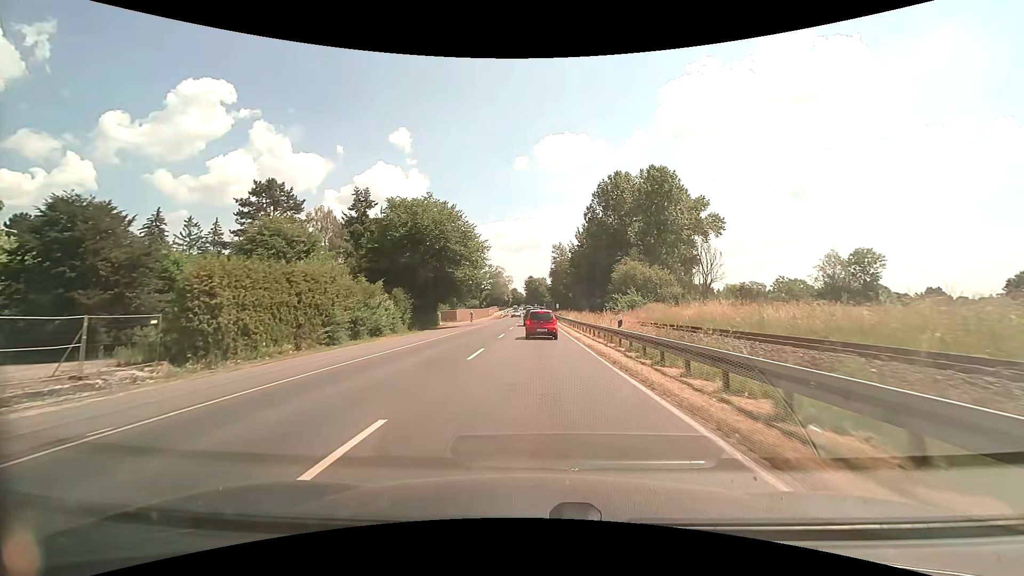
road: primary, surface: asphalt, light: Day
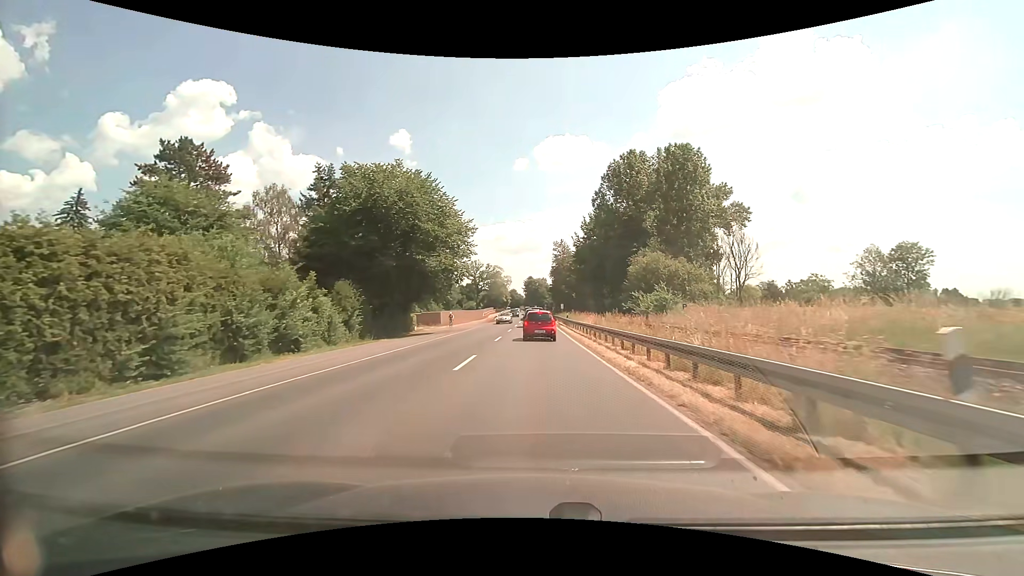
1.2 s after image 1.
(0.0, +14.5) m; 0°
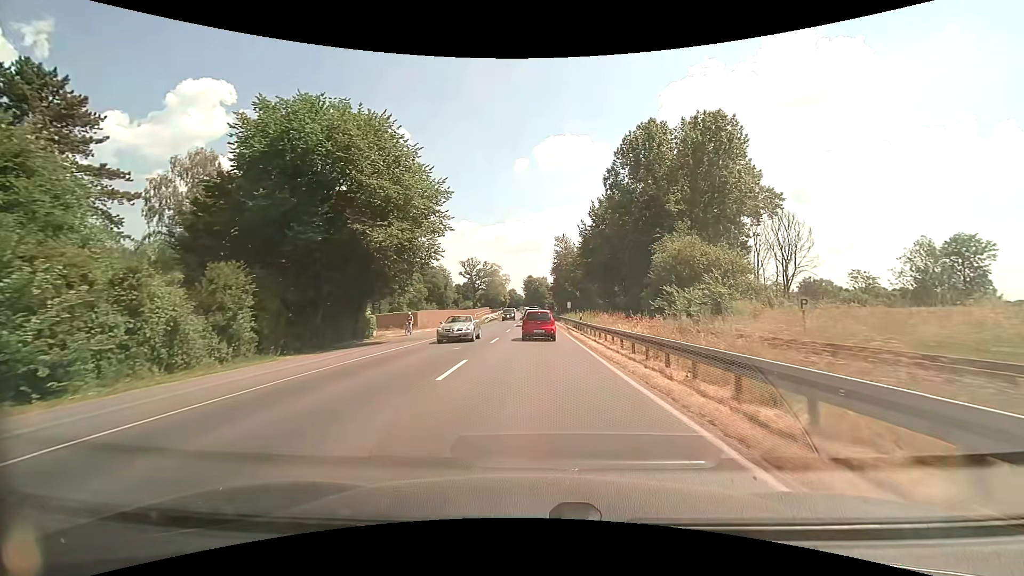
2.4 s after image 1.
(0.0, +14.1) m; 0°
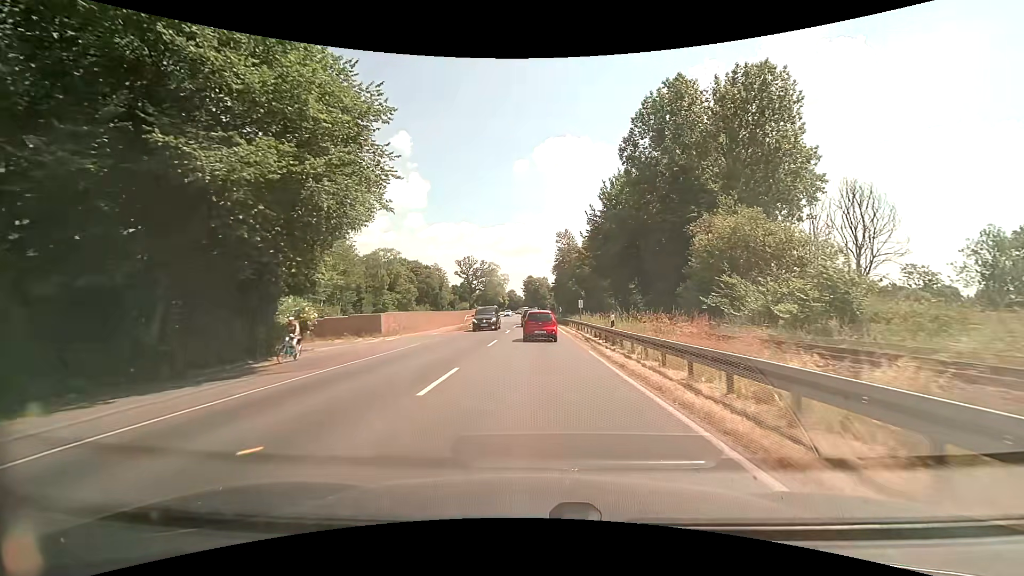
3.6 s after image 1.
(0.0, +13.8) m; 0°
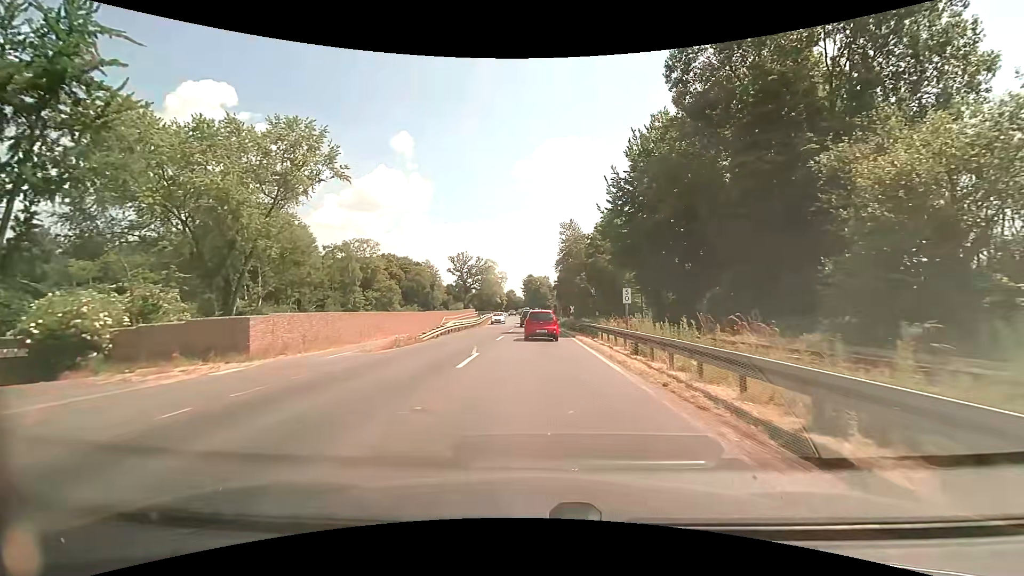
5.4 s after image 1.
(0.0, +20.4) m; 0°
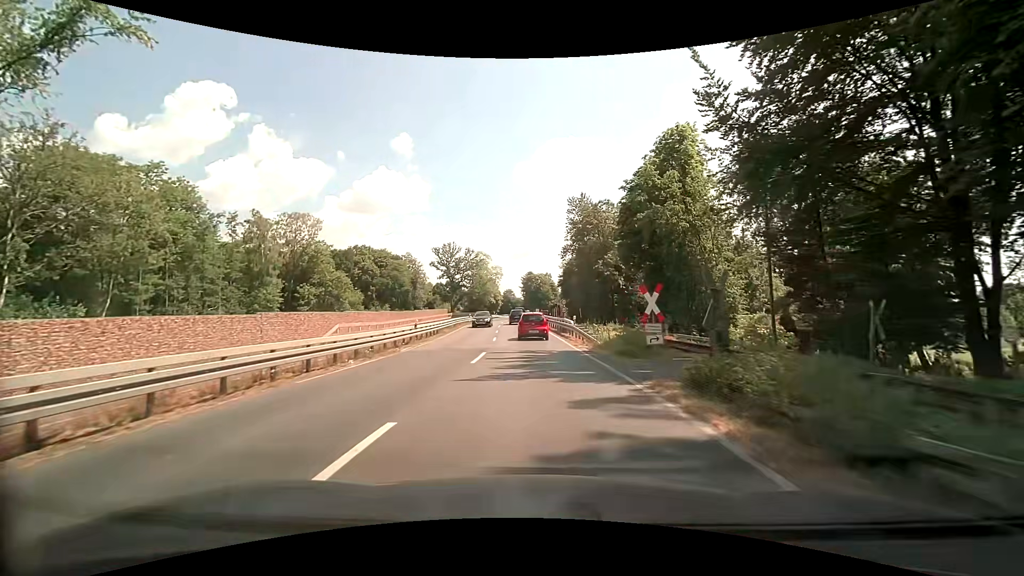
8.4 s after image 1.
(-0.1, +34.2) m; 0°
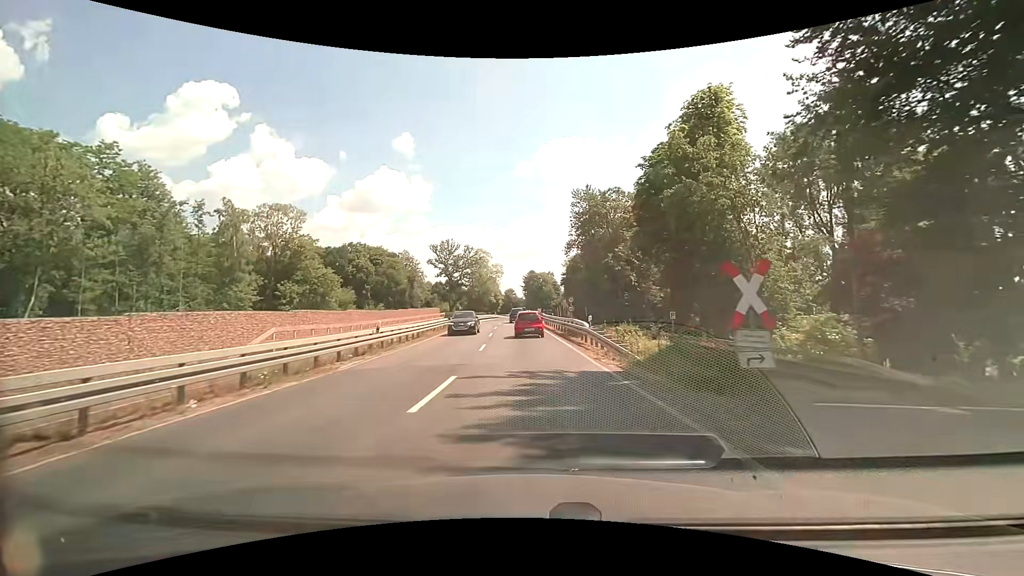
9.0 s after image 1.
(0.0, +7.3) m; -1°
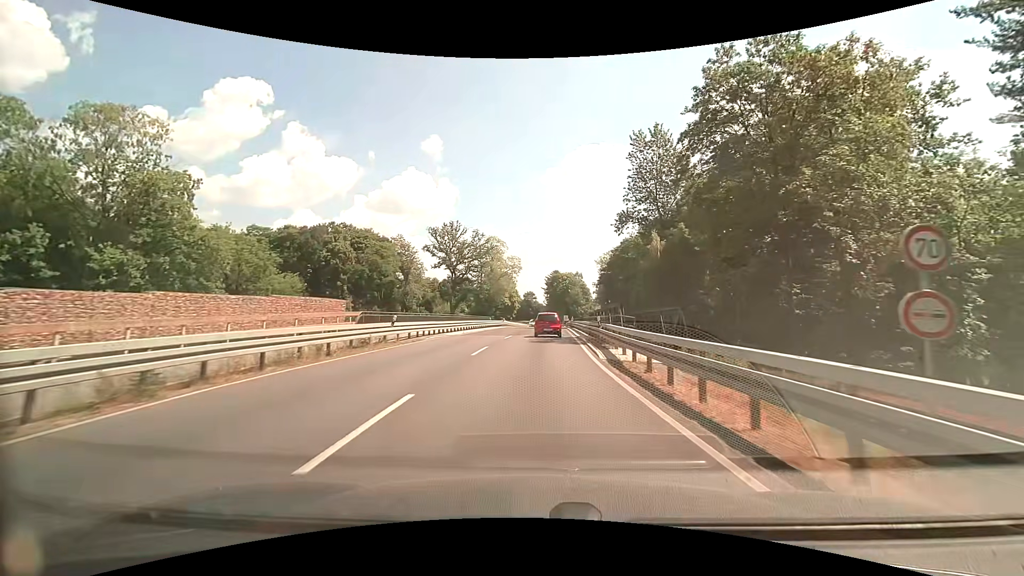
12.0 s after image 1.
(-0.8, +38.8) m; -2°
(0, +10) (0, +20) (+1, +30) (+1, +40) (+2, +50) (+2, +60) (+3, +70) (+3, +80) (+4, +90) (+4, +100) m
